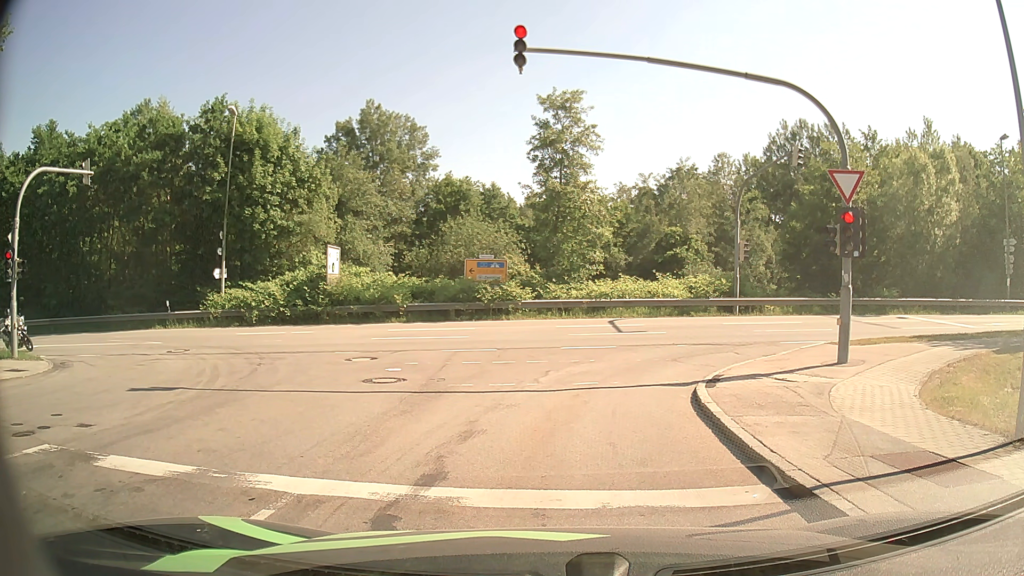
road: residential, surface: asphalt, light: Day
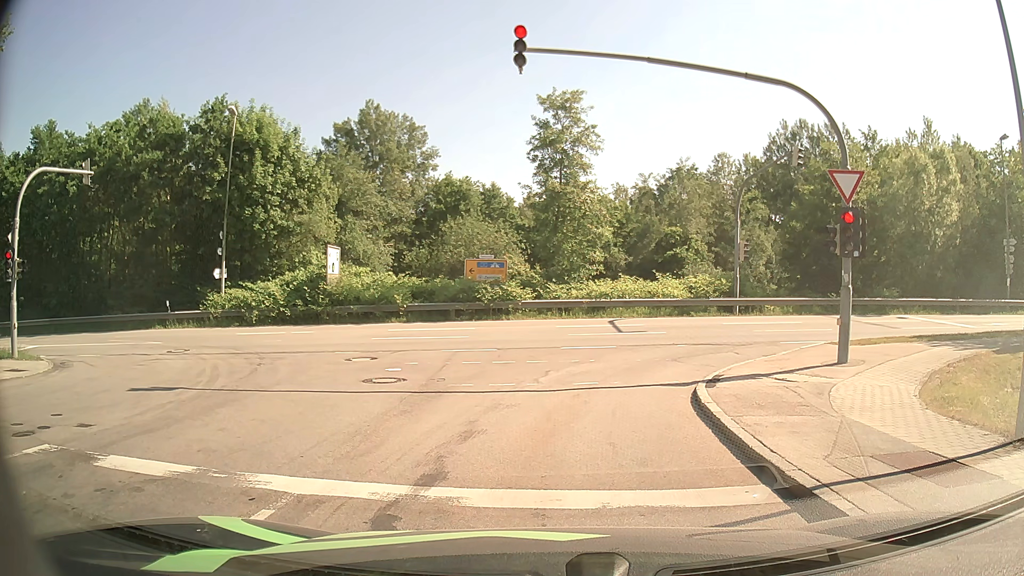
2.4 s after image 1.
(0.0, 0.0) m; 0°
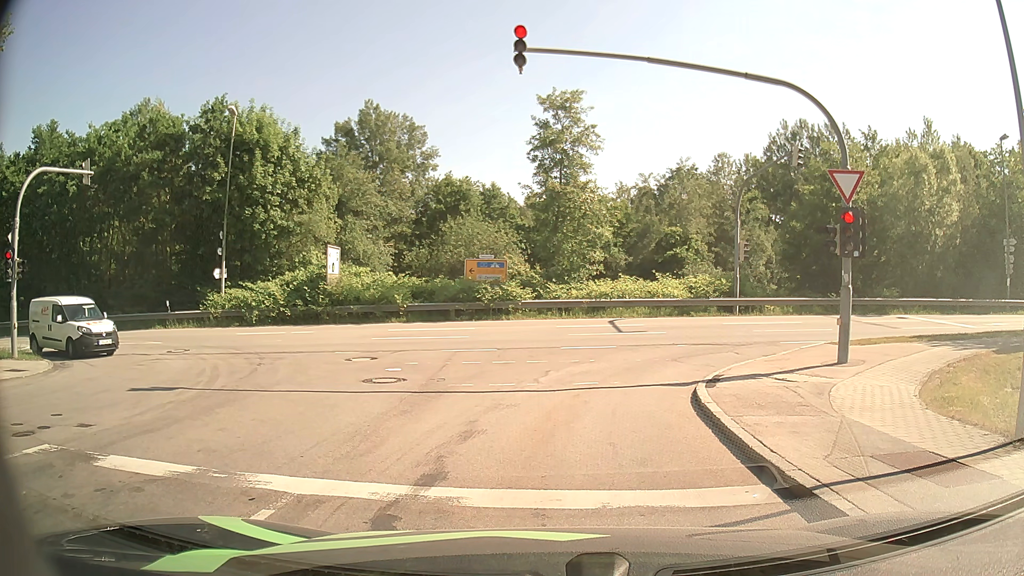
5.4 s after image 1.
(0.0, 0.0) m; 0°
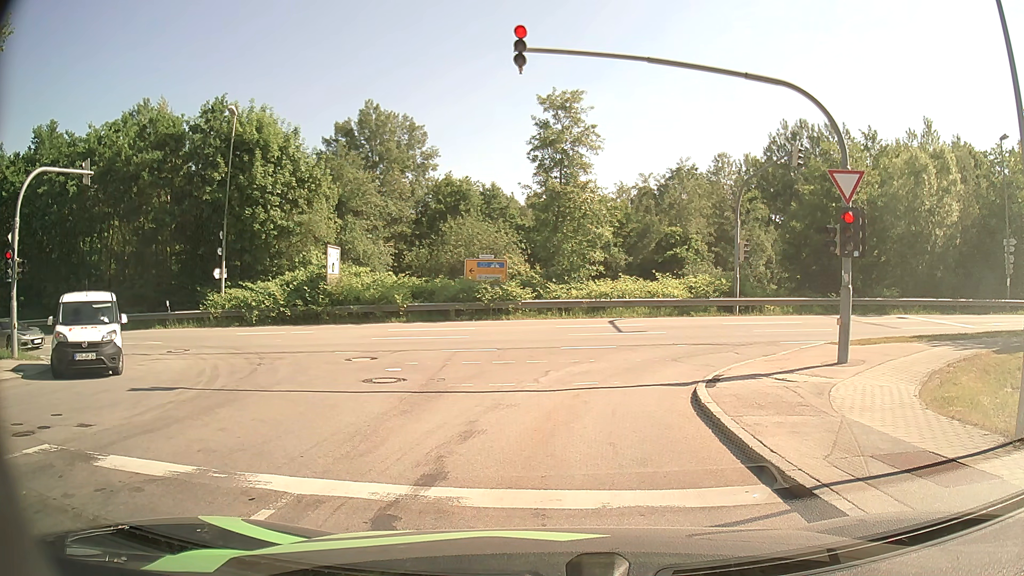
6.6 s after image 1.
(0.0, 0.0) m; 0°
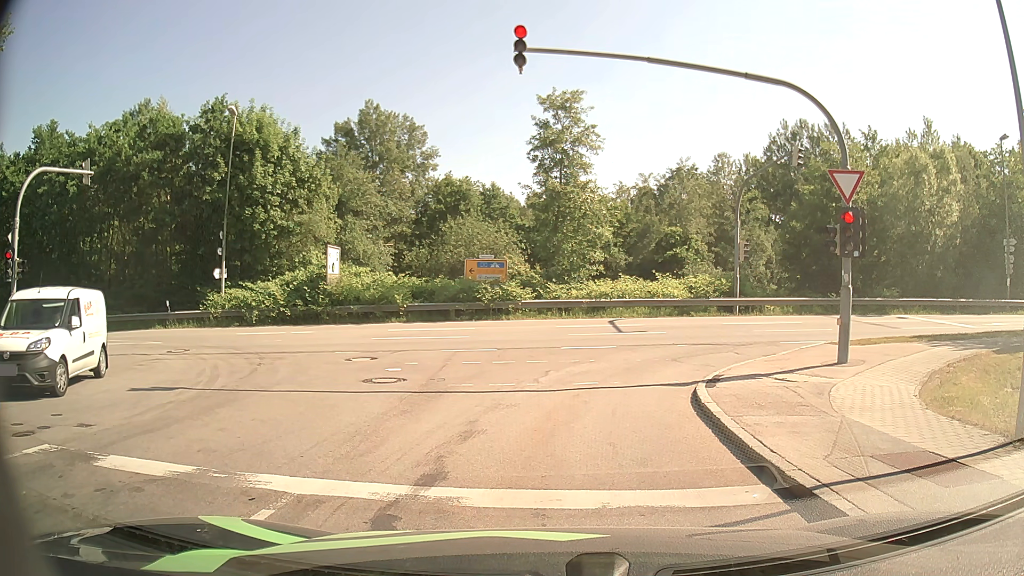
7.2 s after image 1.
(0.0, 0.0) m; 0°
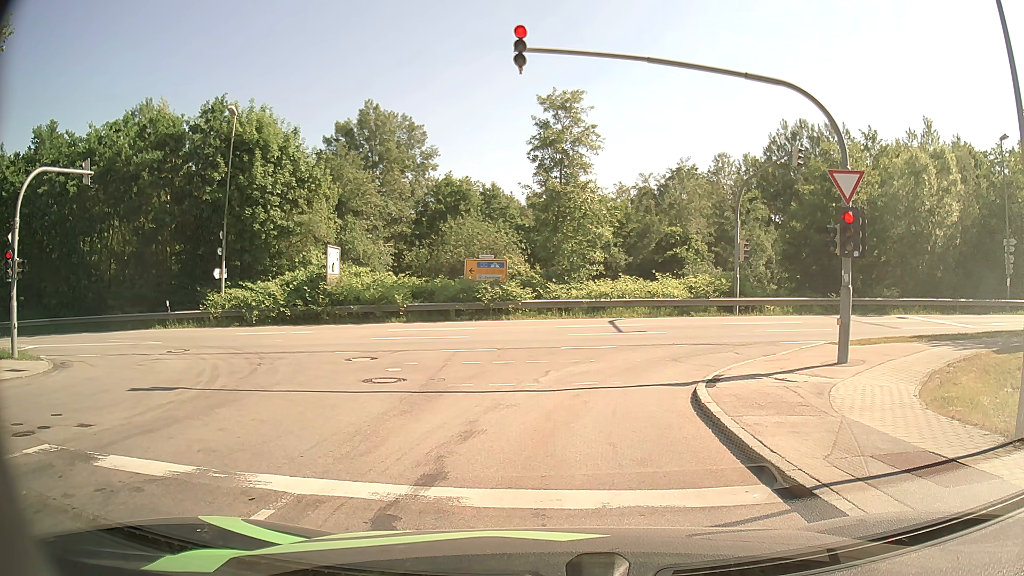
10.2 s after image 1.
(0.0, 0.0) m; 0°
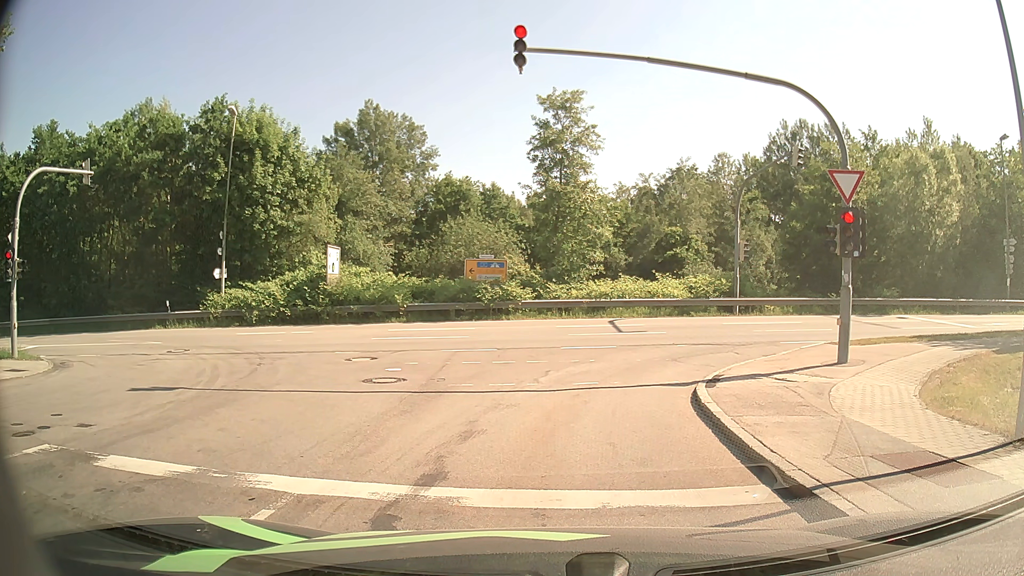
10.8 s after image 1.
(0.0, 0.0) m; 0°
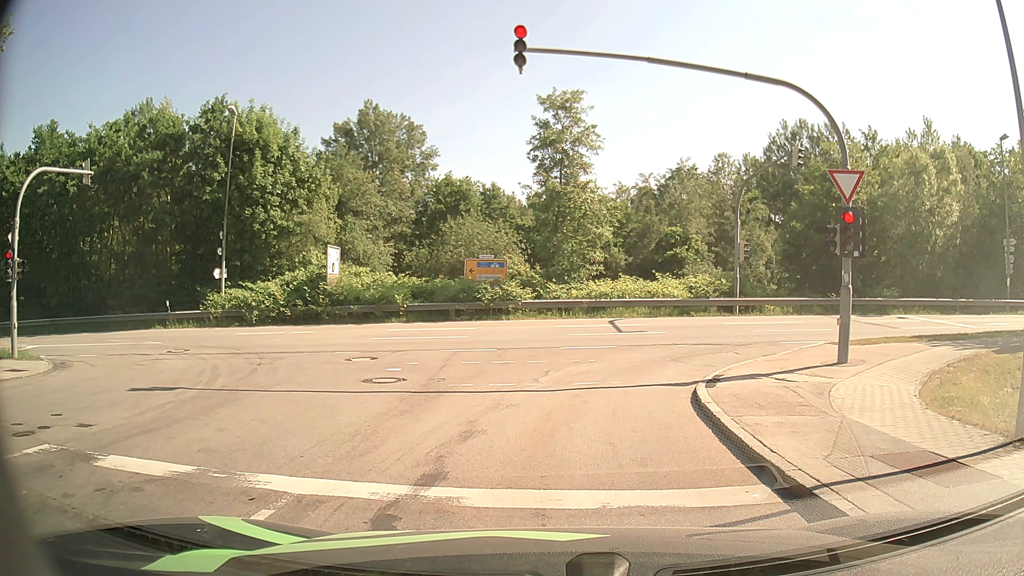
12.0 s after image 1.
(0.0, 0.0) m; 0°
